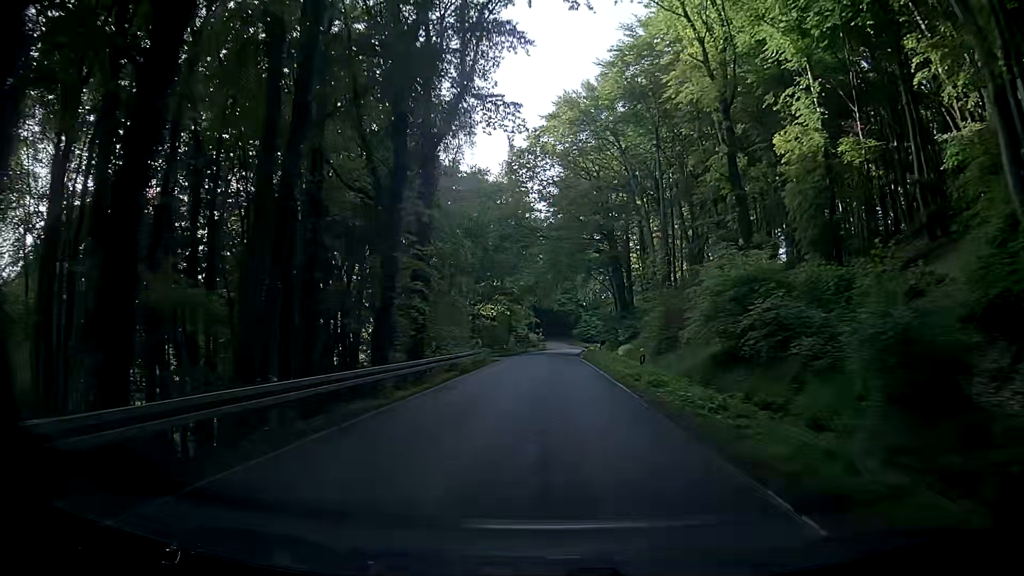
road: secondary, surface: asphalt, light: Day
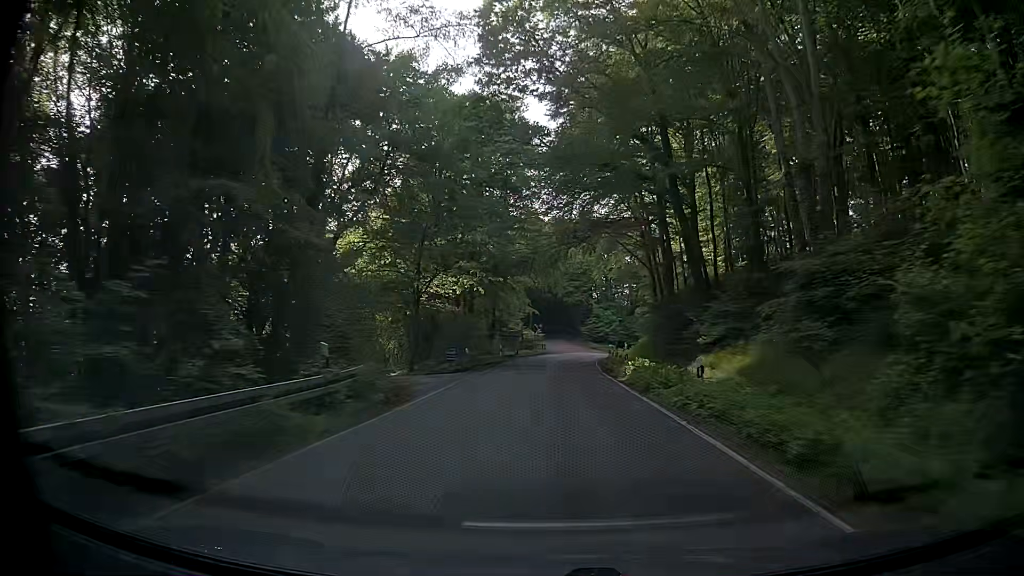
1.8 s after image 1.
(+0.3, +28.4) m; +1°
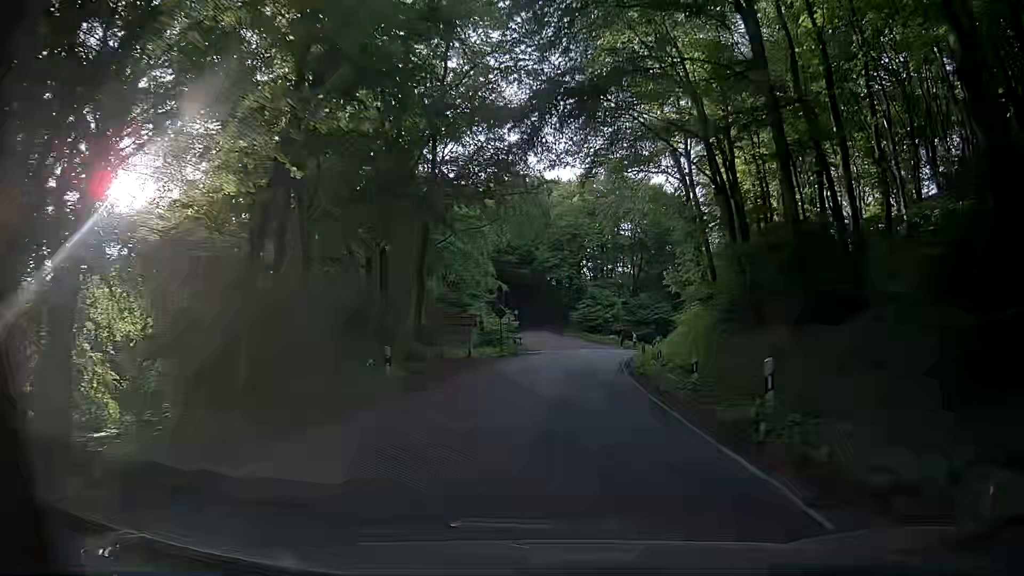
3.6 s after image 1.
(+0.1, +27.2) m; +1°
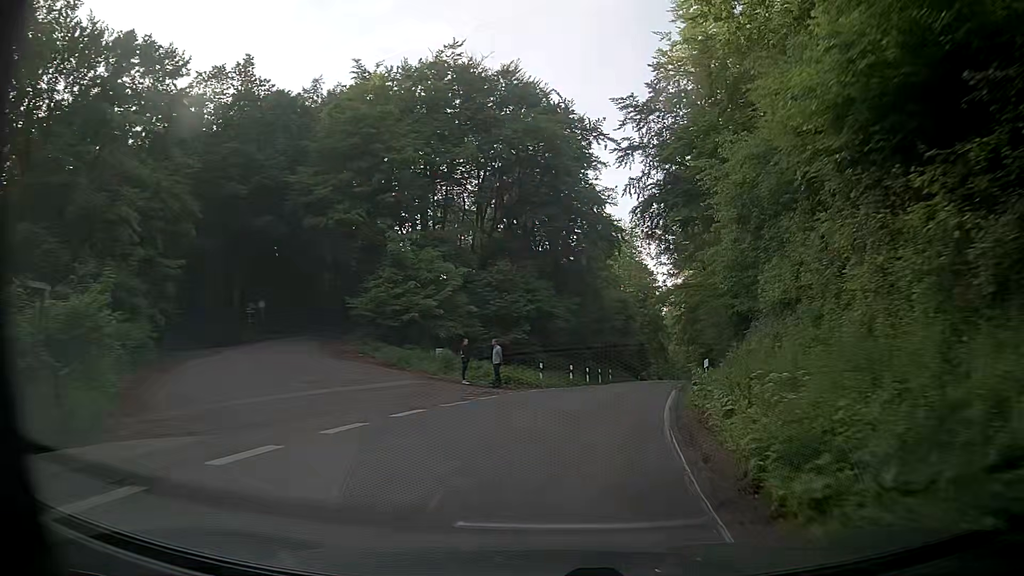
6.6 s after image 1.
(+3.5, +41.1) m; +12°
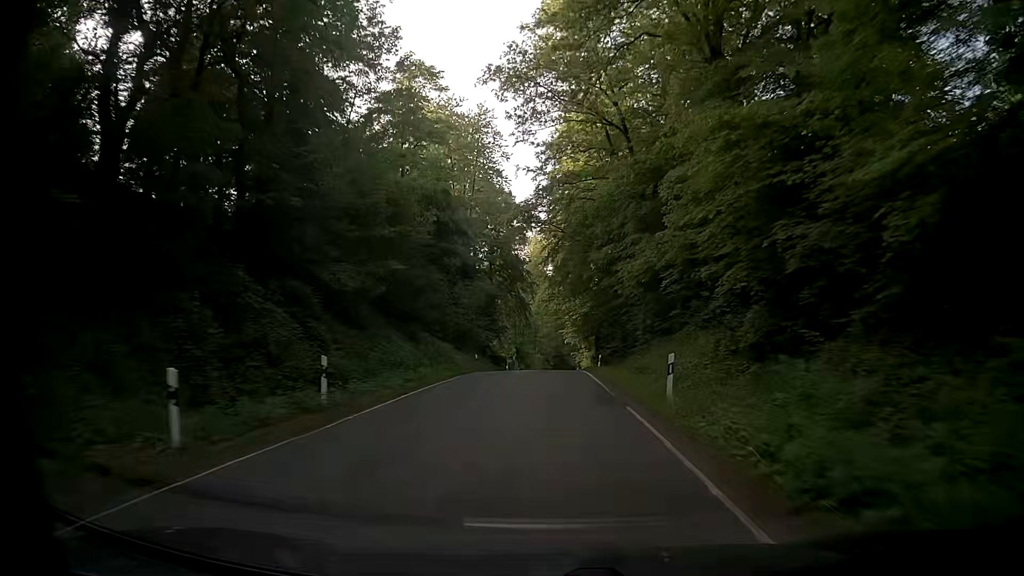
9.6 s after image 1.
(+7.5, +41.5) m; +15°
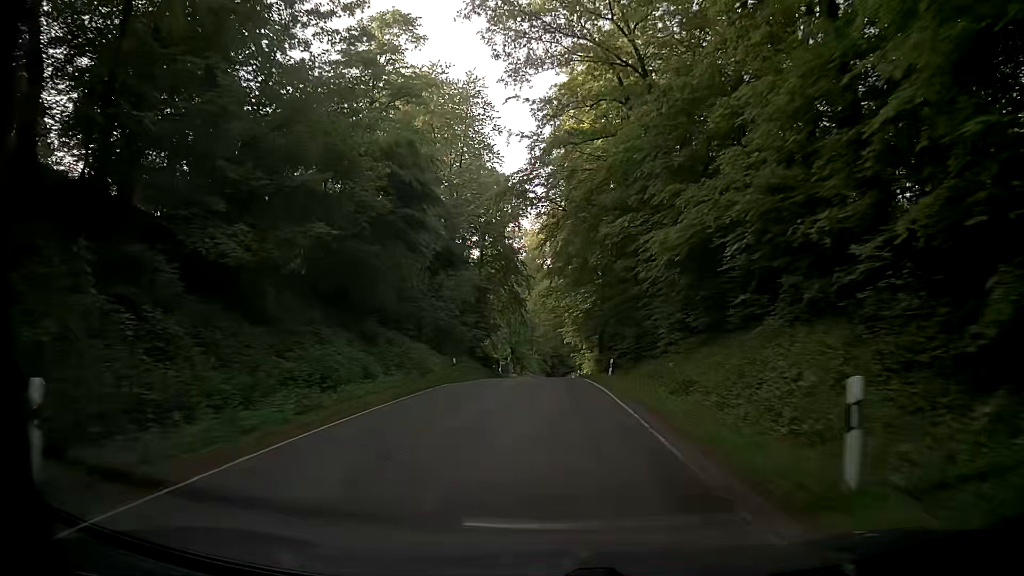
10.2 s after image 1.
(-0.1, +9.0) m; 0°
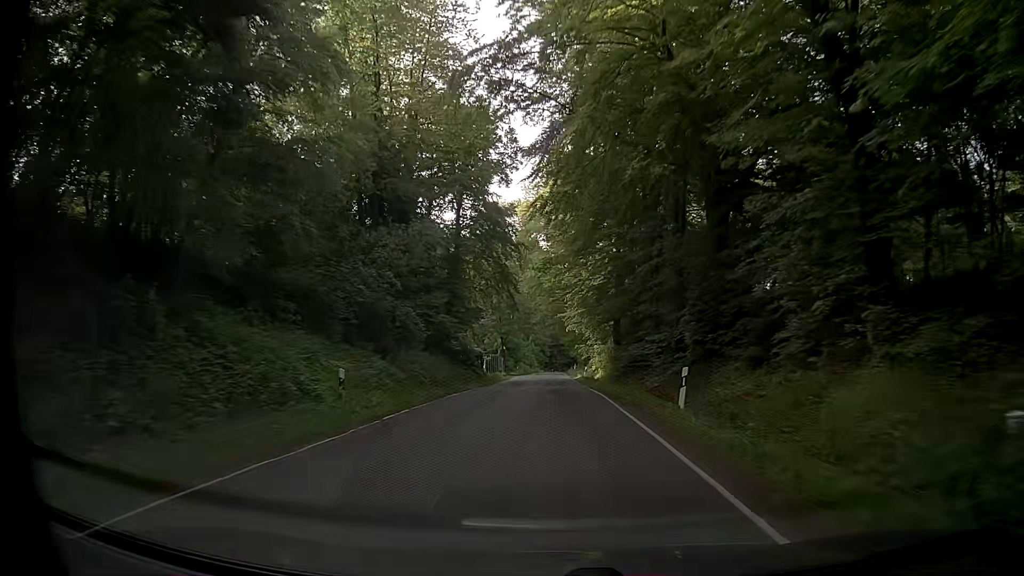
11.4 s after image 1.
(-0.2, +18.1) m; -2°
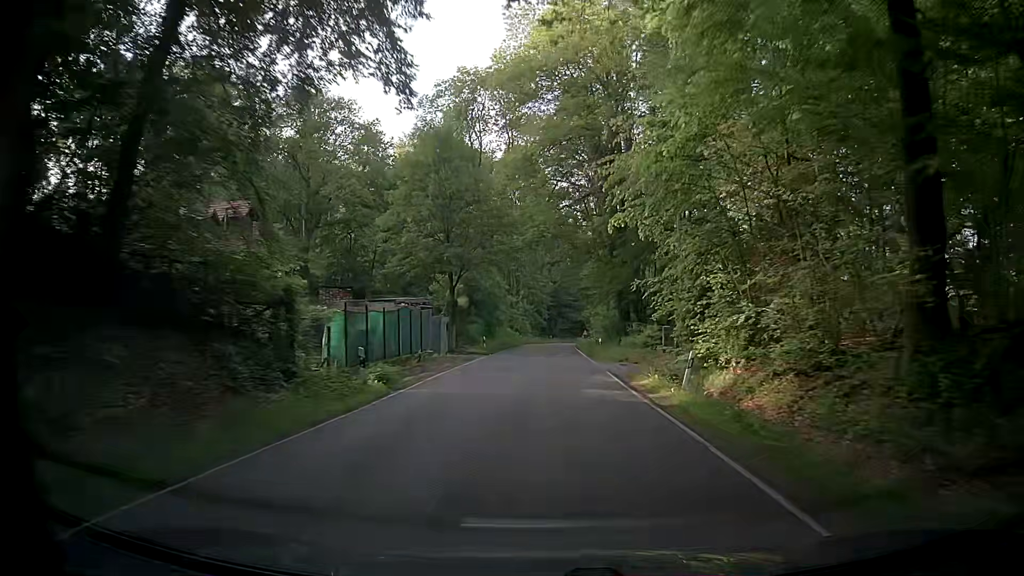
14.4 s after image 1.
(+1.3, +44.9) m; +2°
(0, +10) (0, +20) (0, +30) (0, +40) (0, +50) (0, +60) (+1, +70) (+1, +80) (+1, +90) (+2, +100) m
